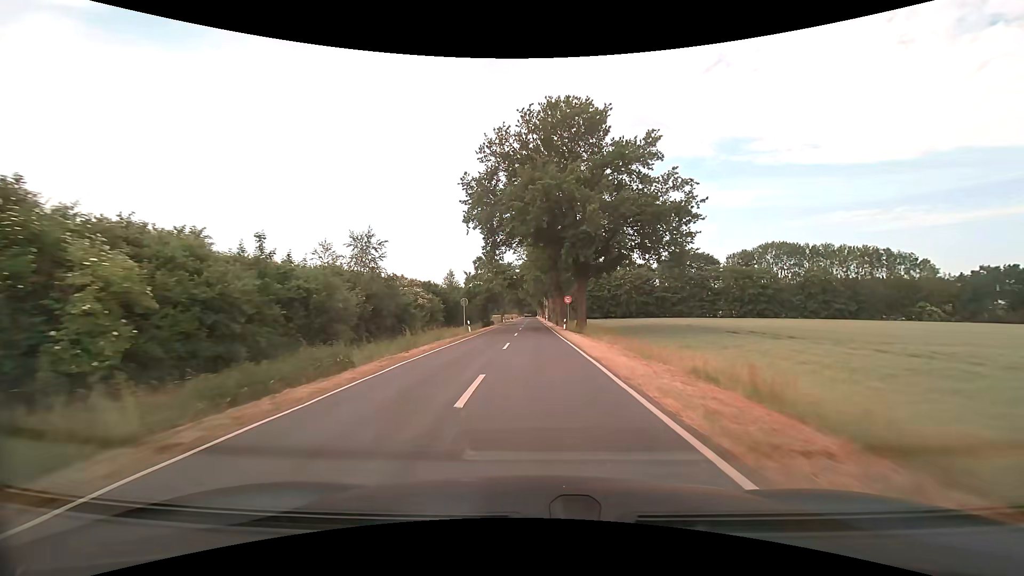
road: tertiary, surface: asphalt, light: Day
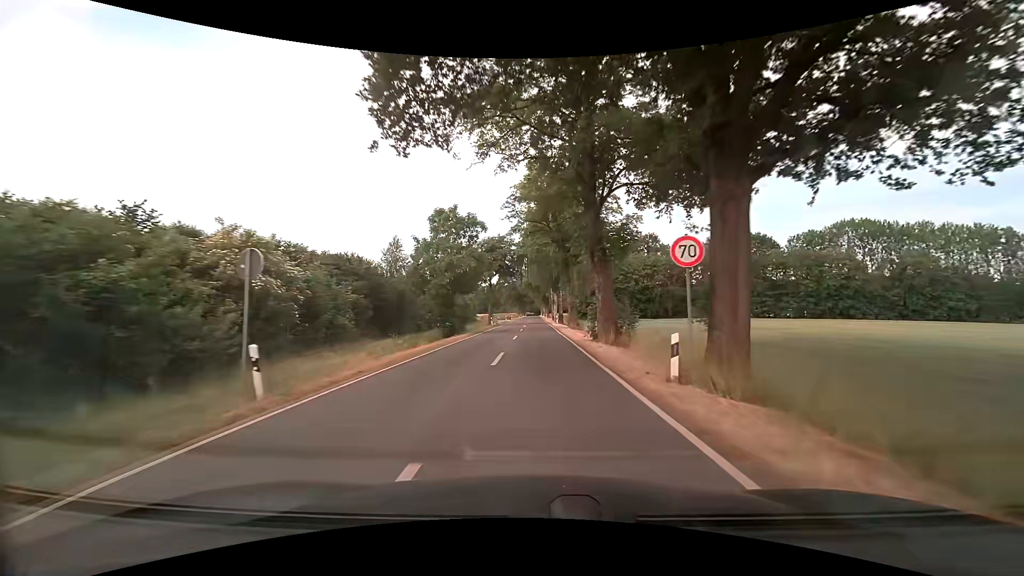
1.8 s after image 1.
(-0.2, +30.4) m; -1°
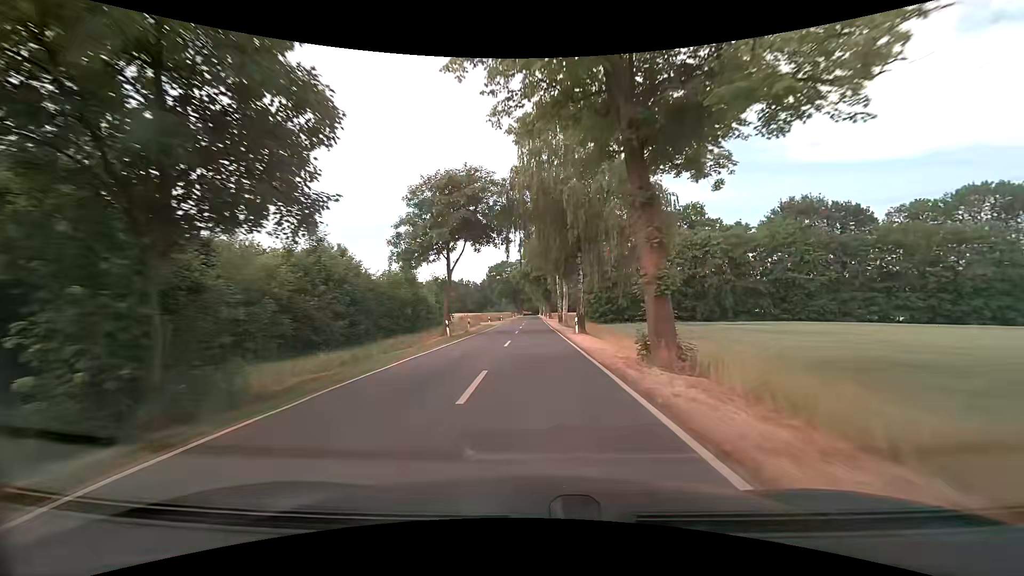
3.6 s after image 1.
(+0.1, +29.5) m; 0°
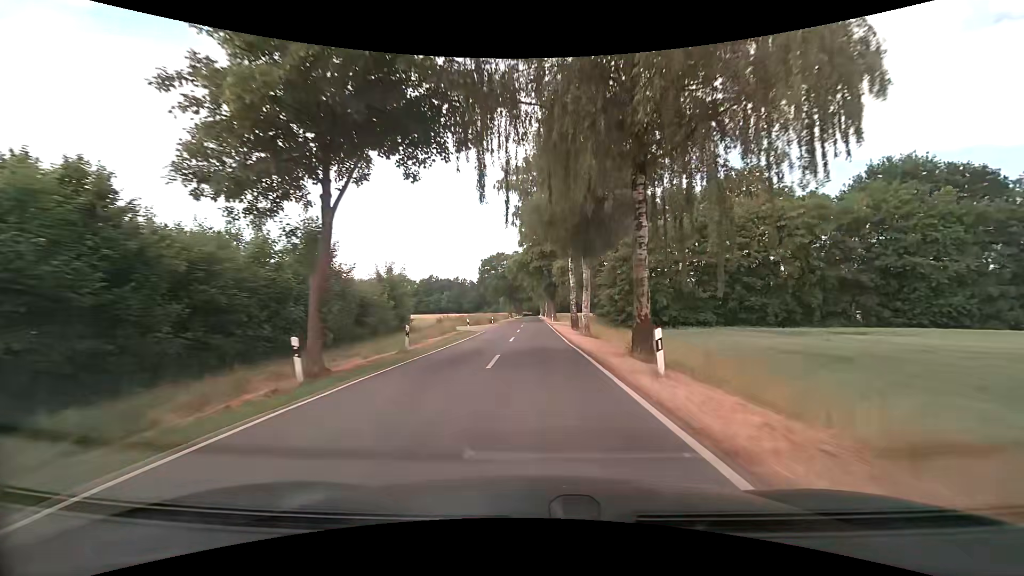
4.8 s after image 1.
(-0.1, +19.5) m; 0°
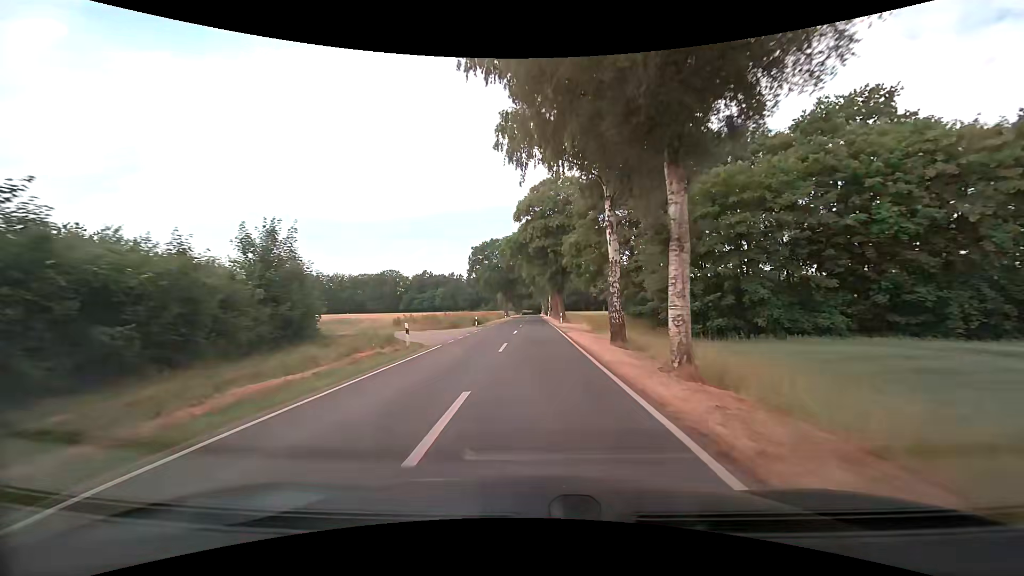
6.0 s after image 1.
(+0.1, +19.5) m; +1°
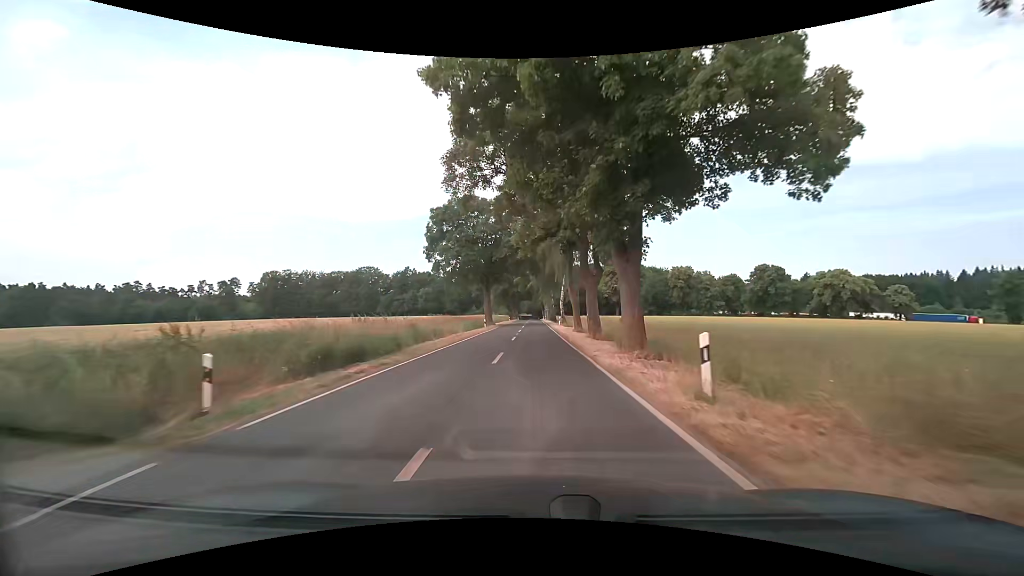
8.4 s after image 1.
(-0.6, +39.3) m; -1°
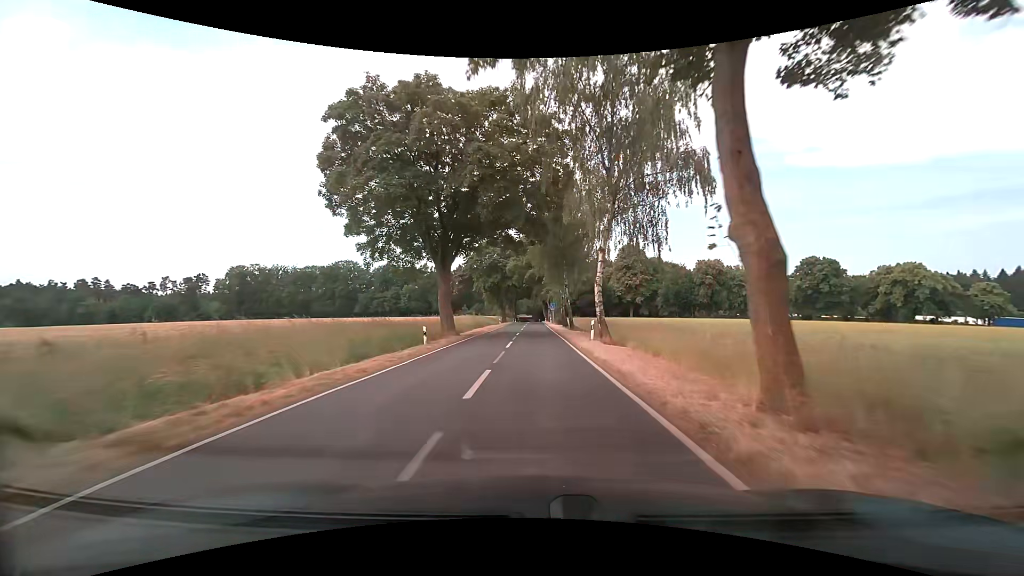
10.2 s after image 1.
(-0.1, +29.4) m; 0°
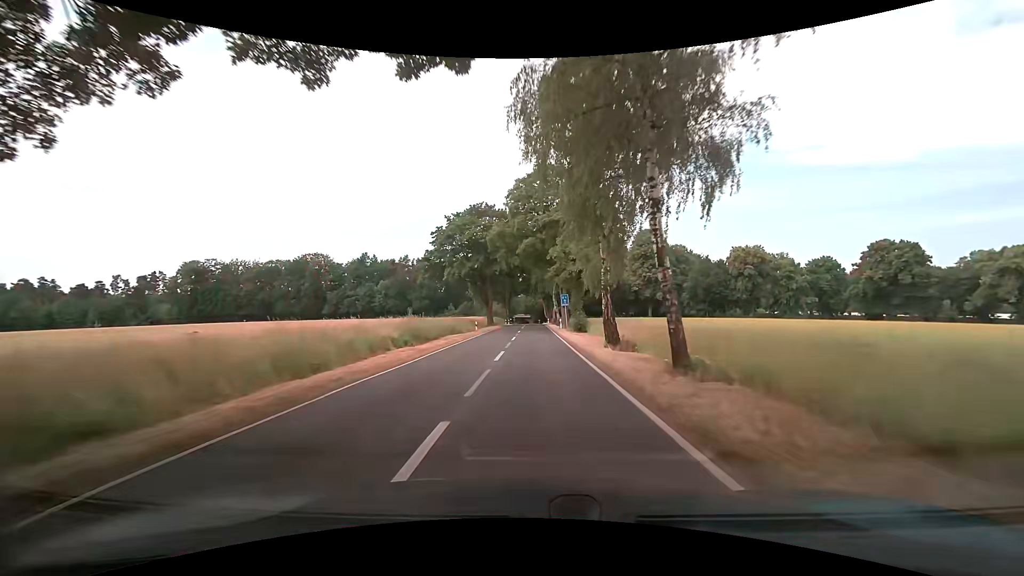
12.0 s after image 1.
(-0.1, +29.6) m; 0°
(0, +10) (0, +20) (0, +30) (0, +40) (0, +50) (0, +60) (0, +70) (0, +80) (0, +90) (0, +100) m
